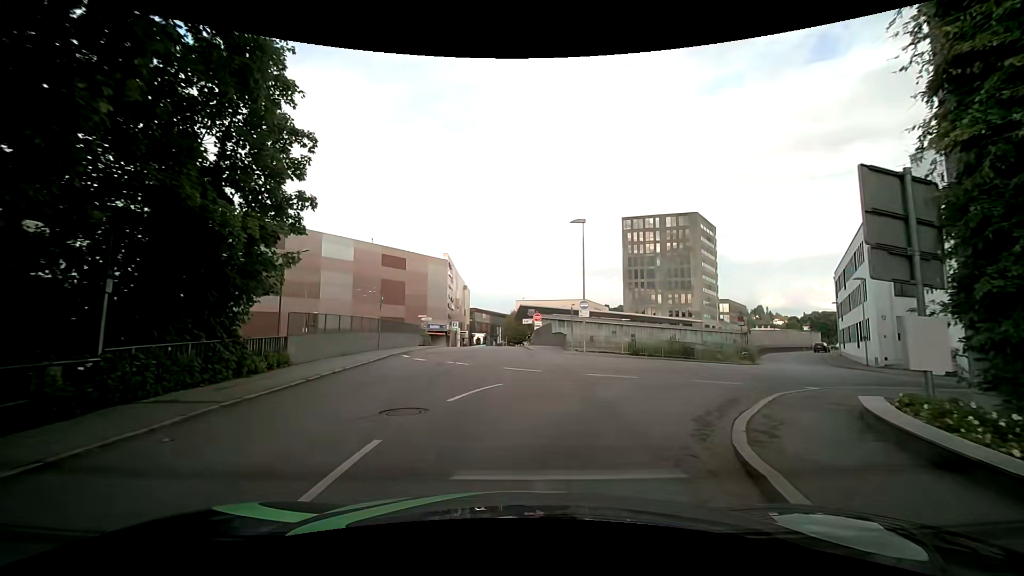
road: residential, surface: asphalt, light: Day
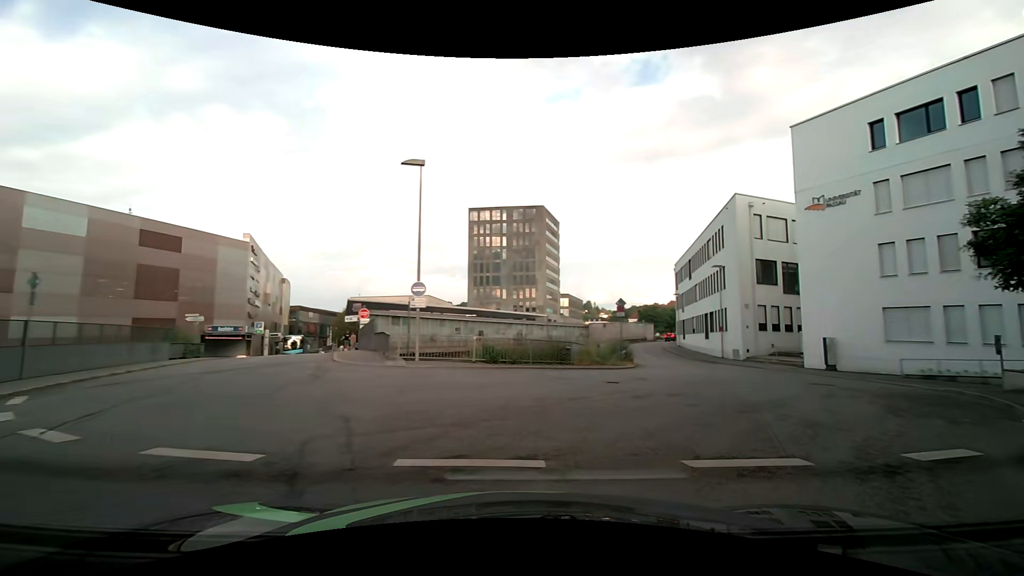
(+1.2, +10.1) m; +18°
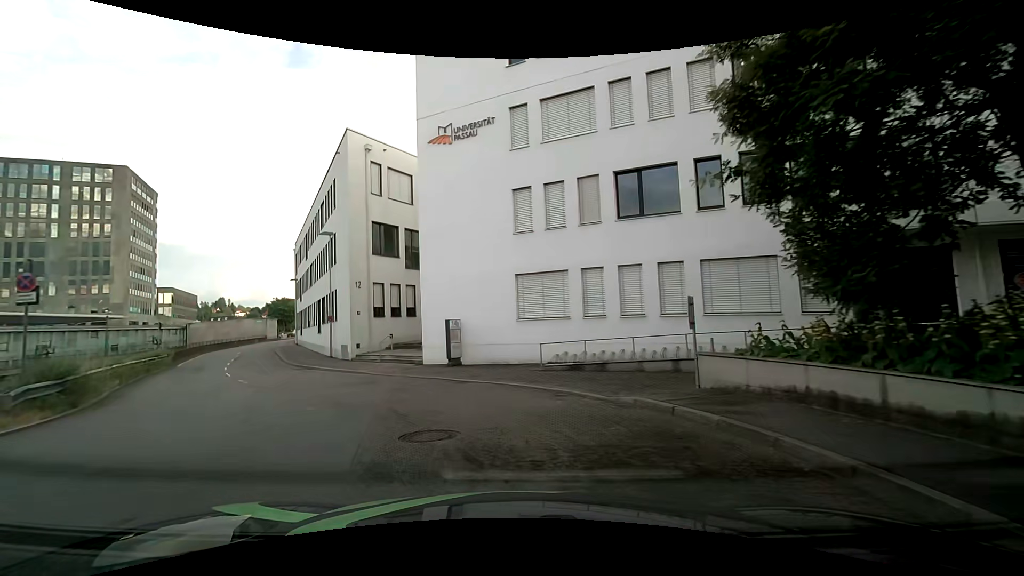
(+6.1, +11.7) m; +41°
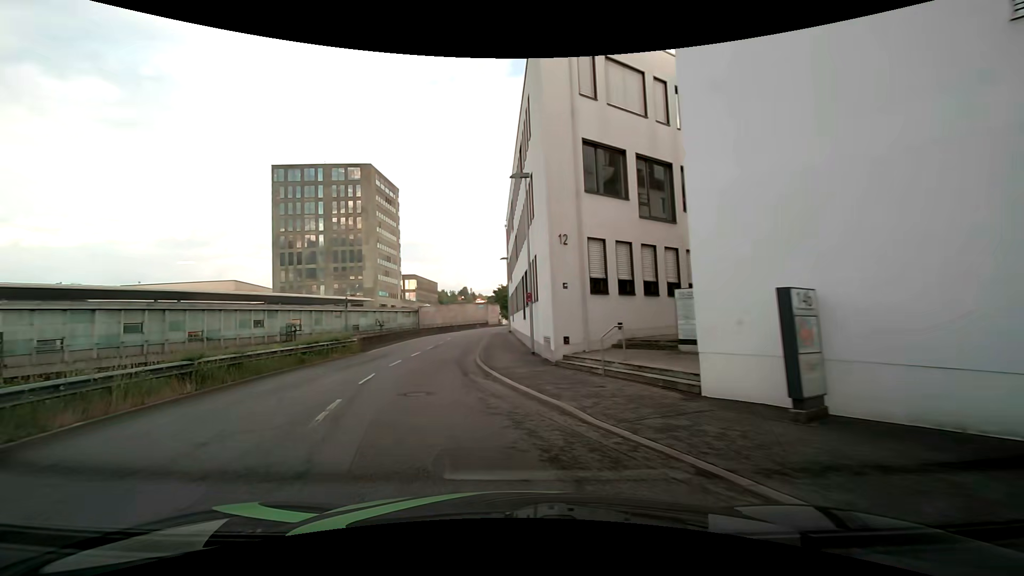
(-2.5, +12.0) m; -25°
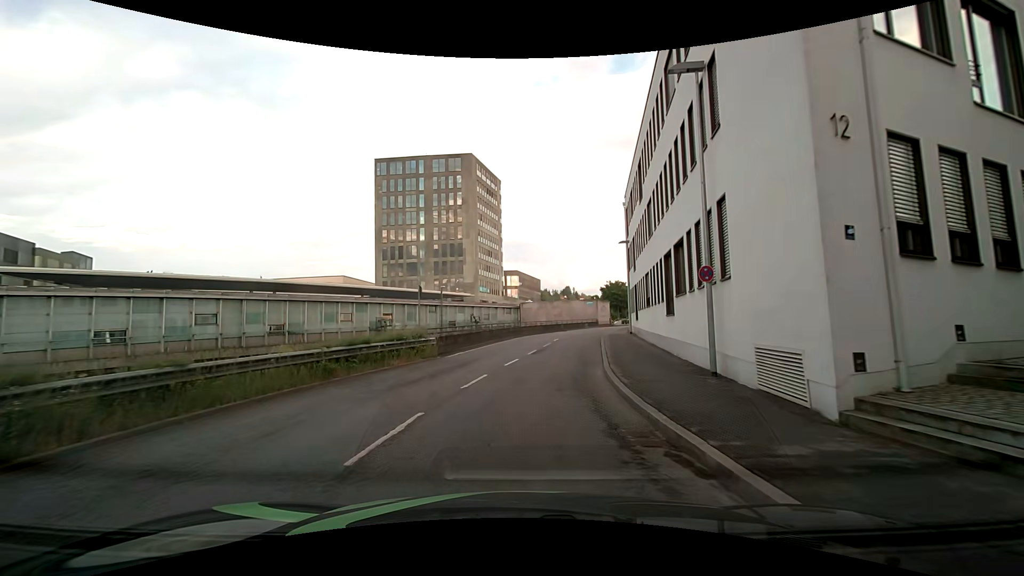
(-1.2, +8.8) m; -12°
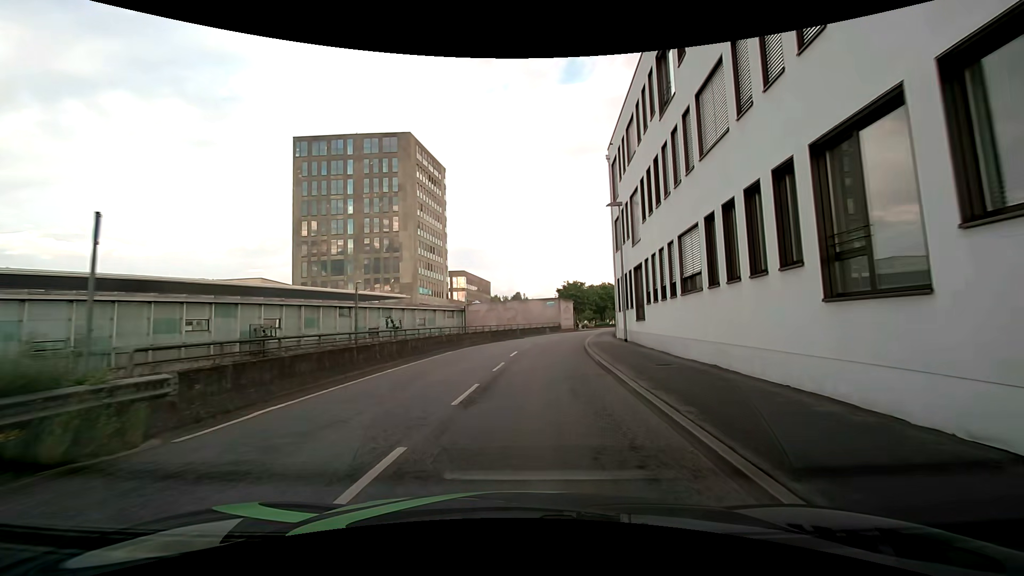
(+0.4, +14.2) m; +4°
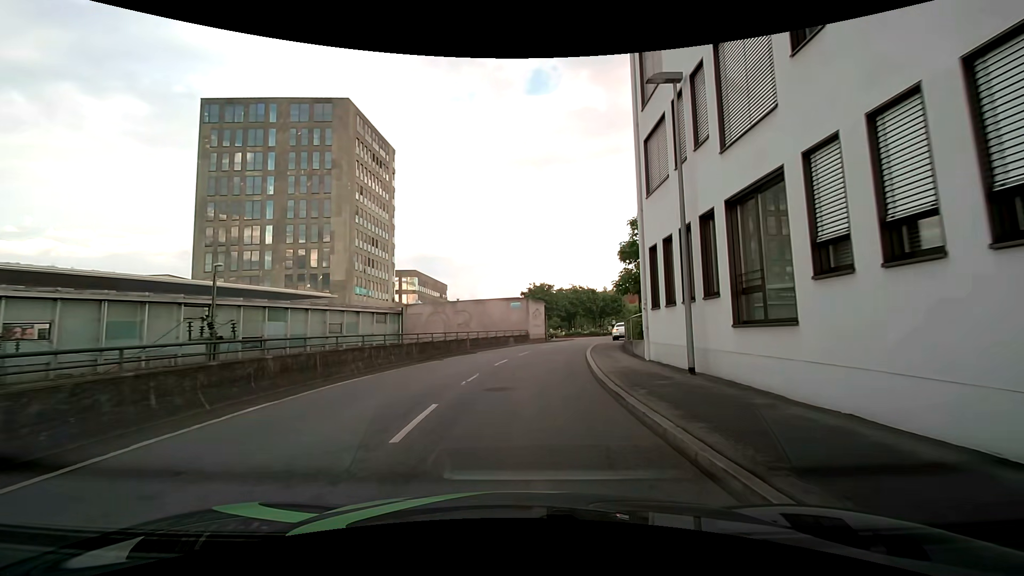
(+1.0, +14.8) m; +6°
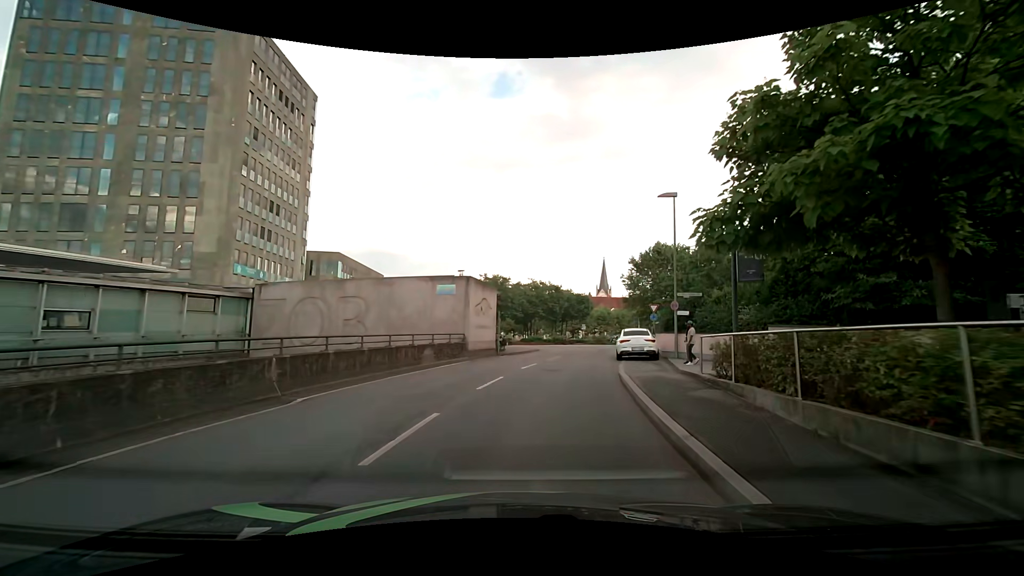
(+0.5, +18.7) m; +6°
(0, +10) (+1, +20) (+3, +30) (+6, +39) (+9, +49) (+18, +54) (+27, +58) (+37, +61) (+46, +62) (+56, +63) m
